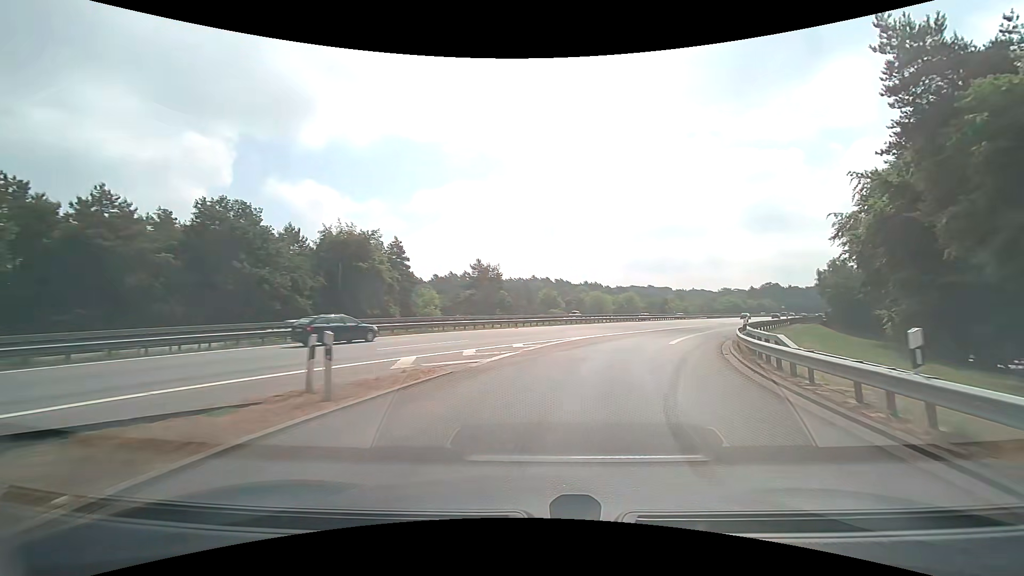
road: motorway_link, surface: asphalt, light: Day
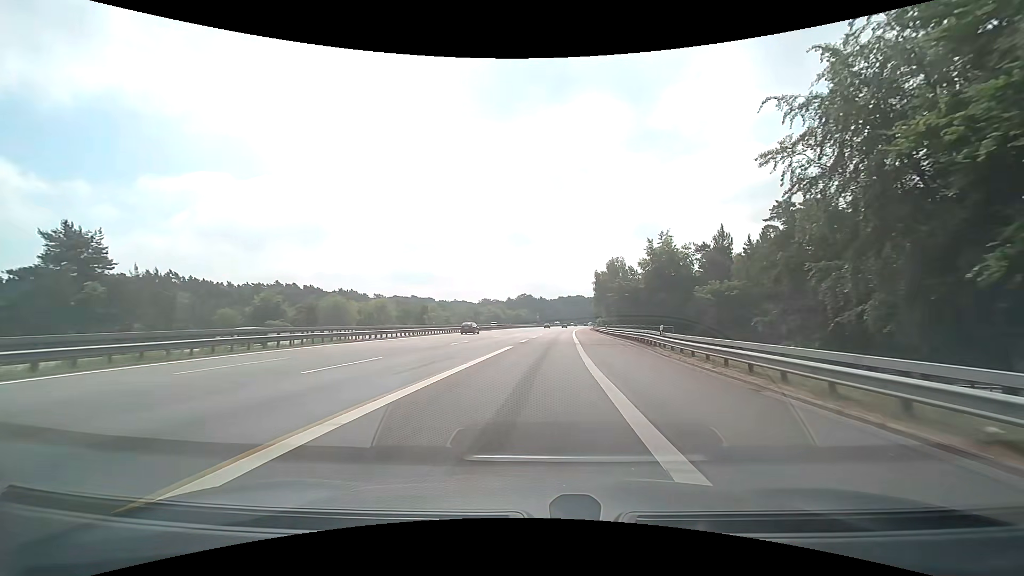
(+11.0, +38.2) m; +27°
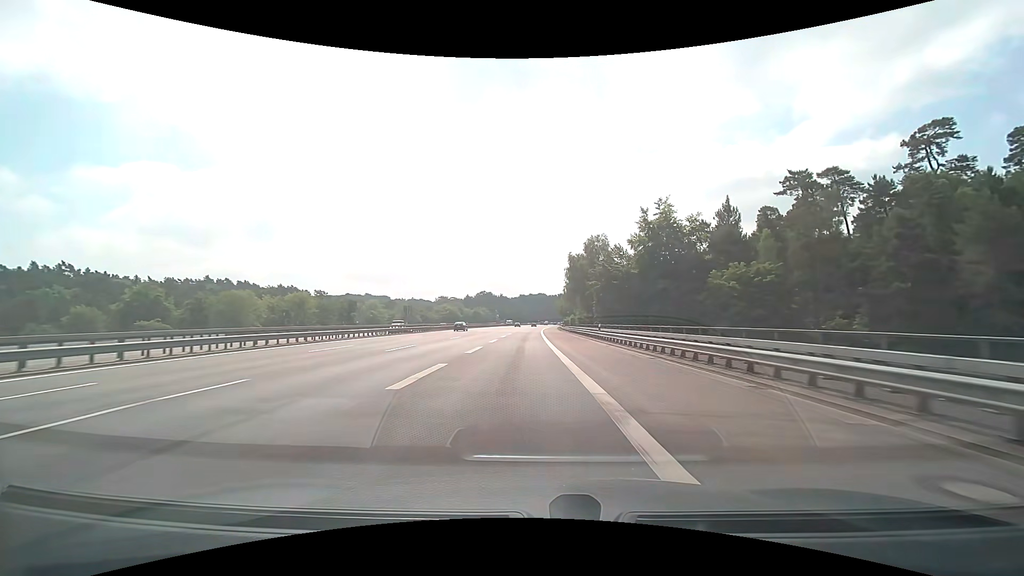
(+1.0, +26.1) m; +4°
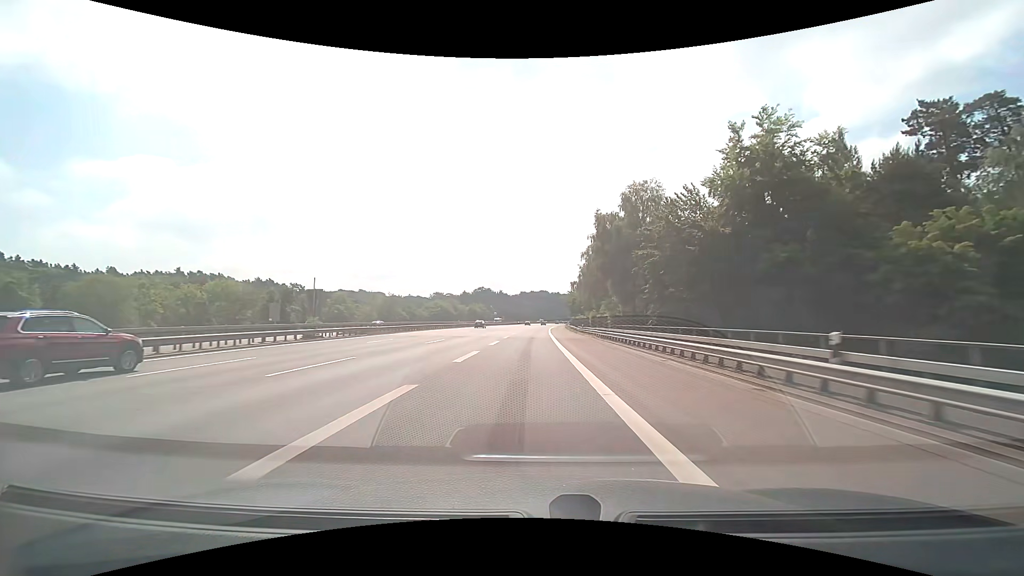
(-0.2, +29.9) m; 0°
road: motorway
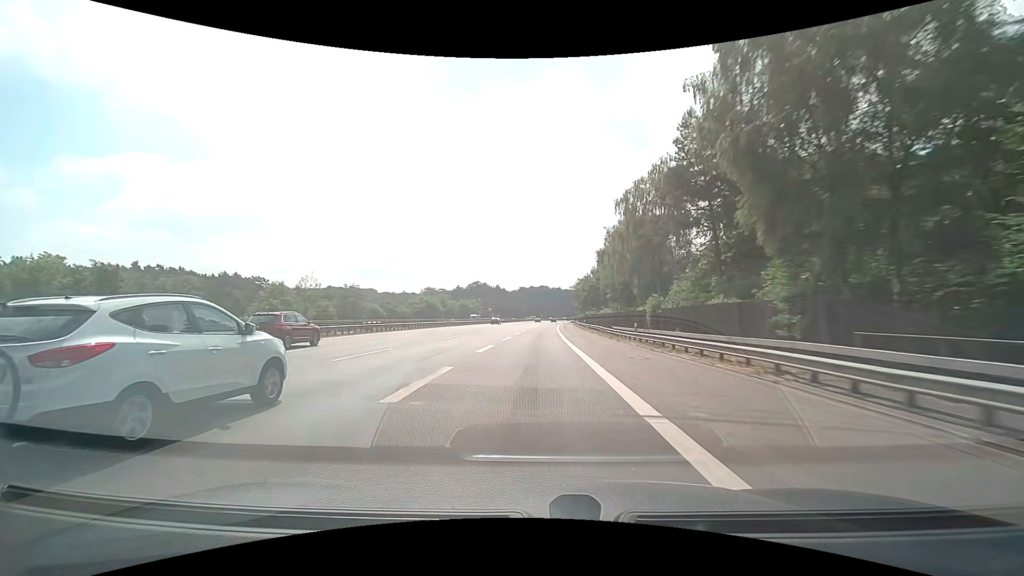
(0.0, +32.9) m; 0°
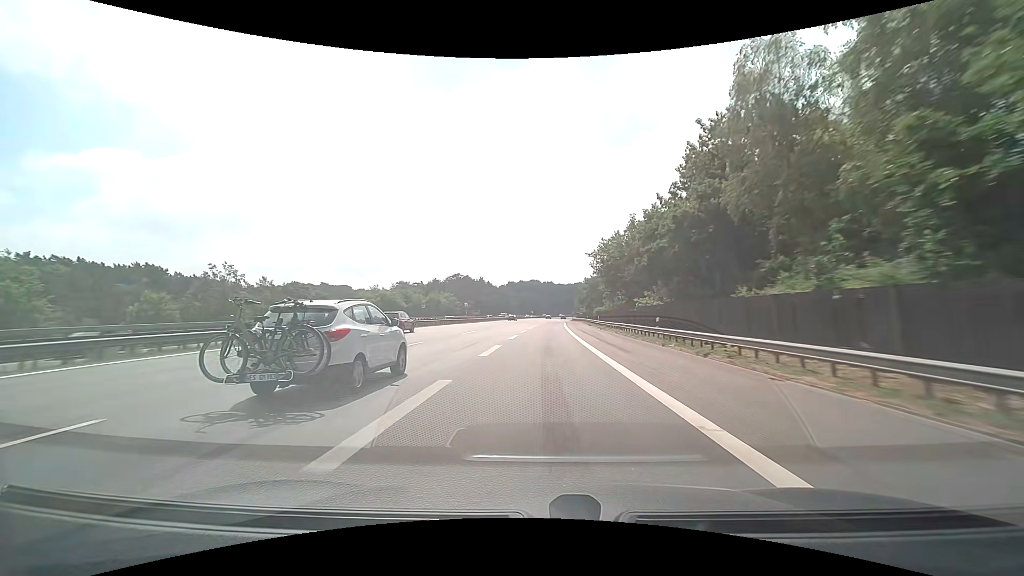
(+0.7, +51.1) m; +1°
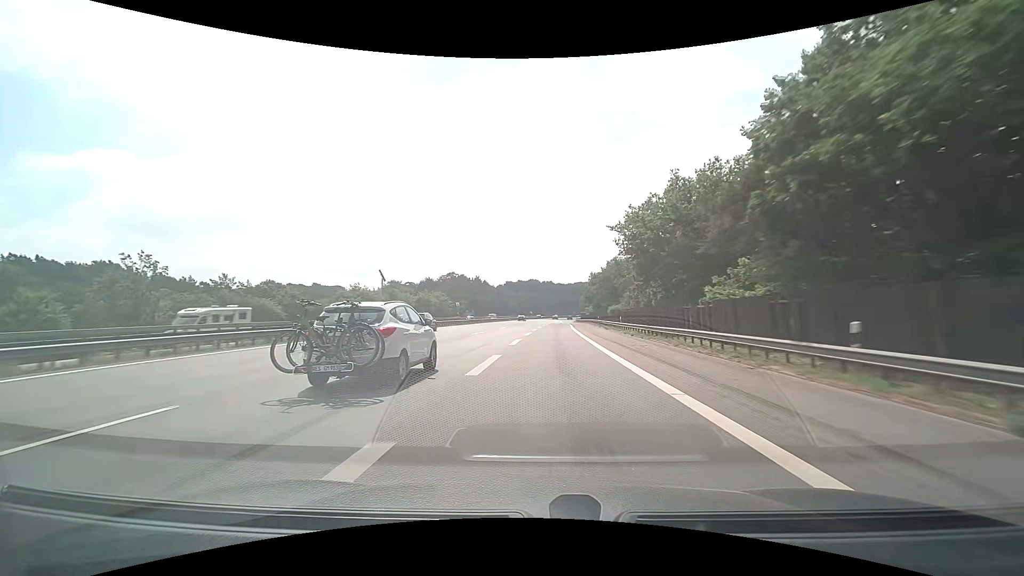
(0.0, +17.1) m; 0°
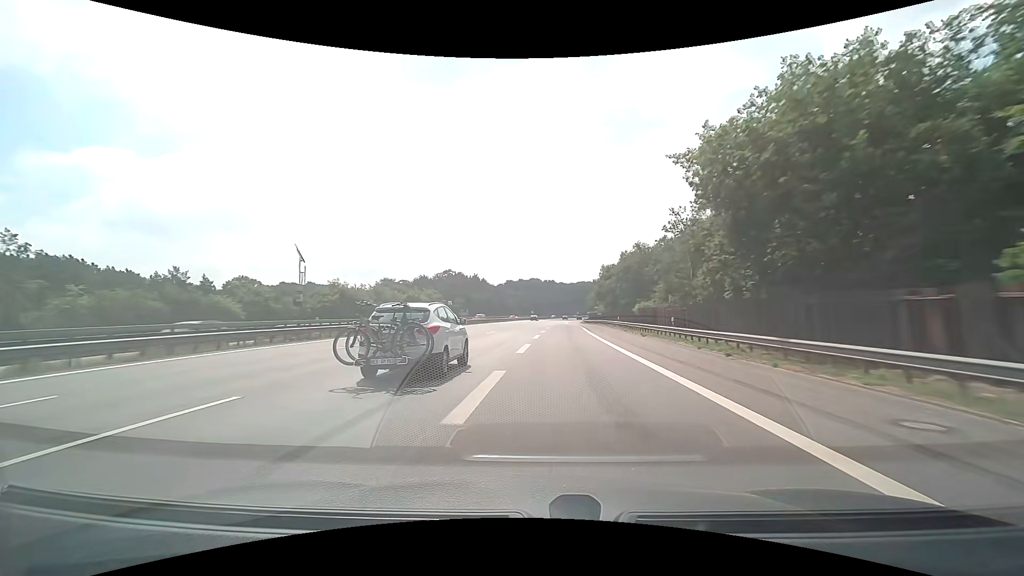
(0.0, +17.2) m; 0°
(0, +10) (0, +20) (0, +30) (0, +40) (0, +50) (+1, +60) (+1, +70) (+1, +80) (+1, +90) (+2, +100) m
